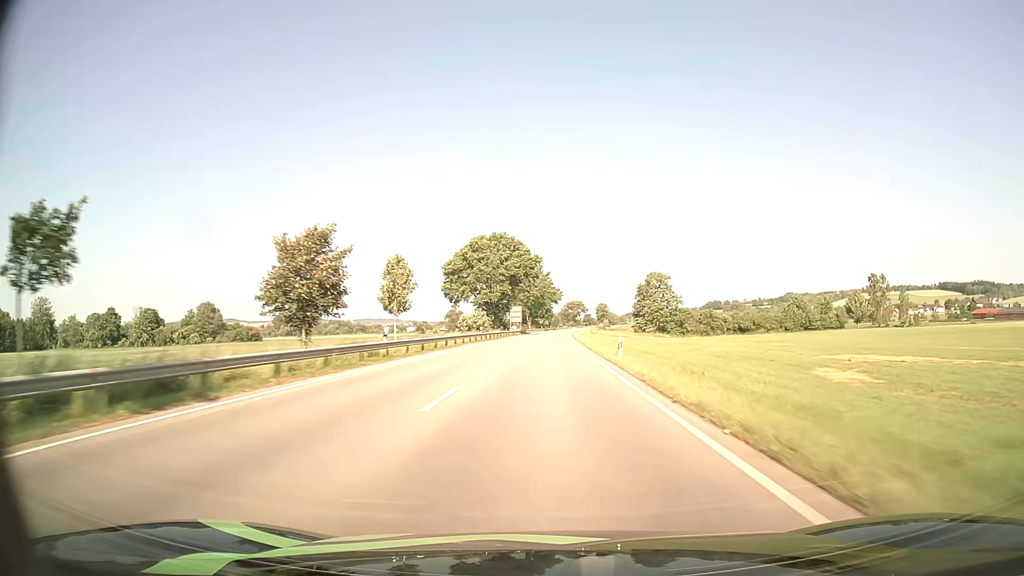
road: primary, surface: asphalt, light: Day
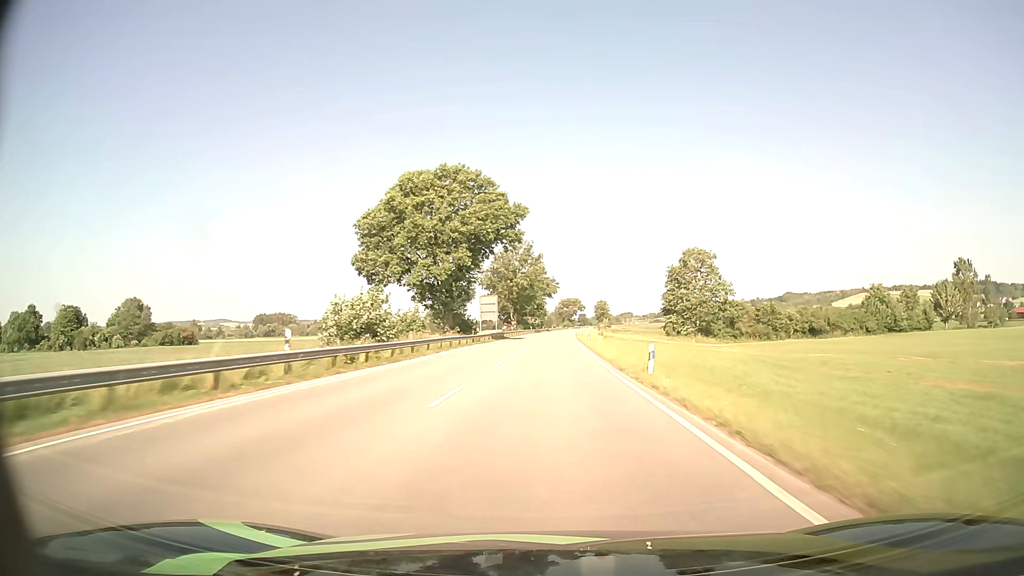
(+0.2, +47.5) m; 0°
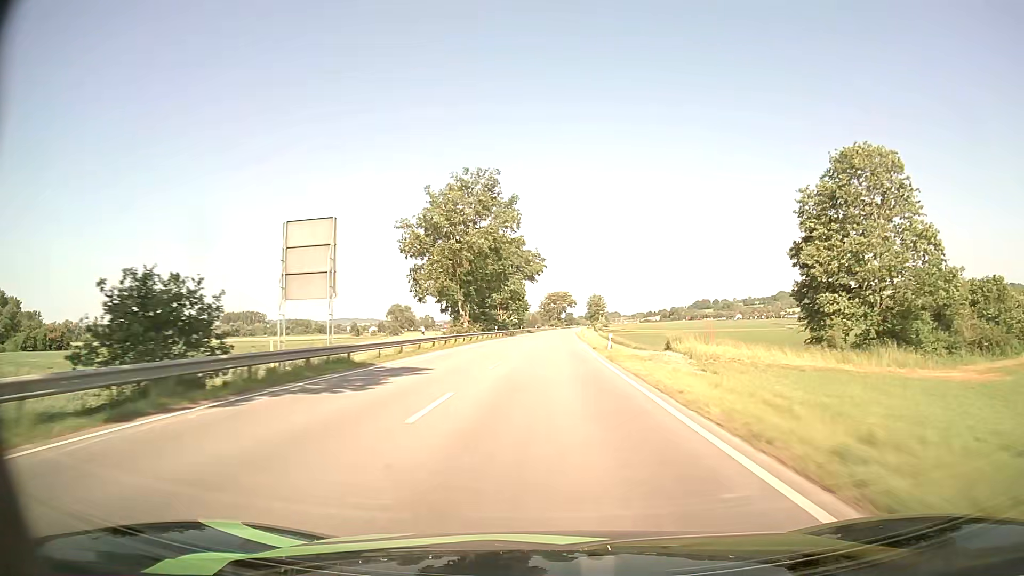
(+0.6, +62.4) m; +1°
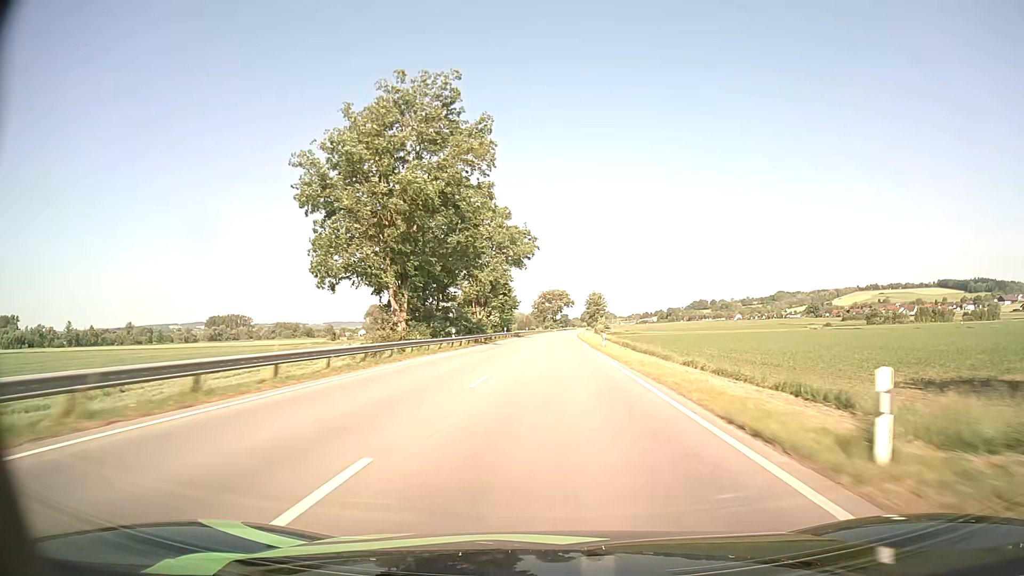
(0.0, +30.8) m; 0°
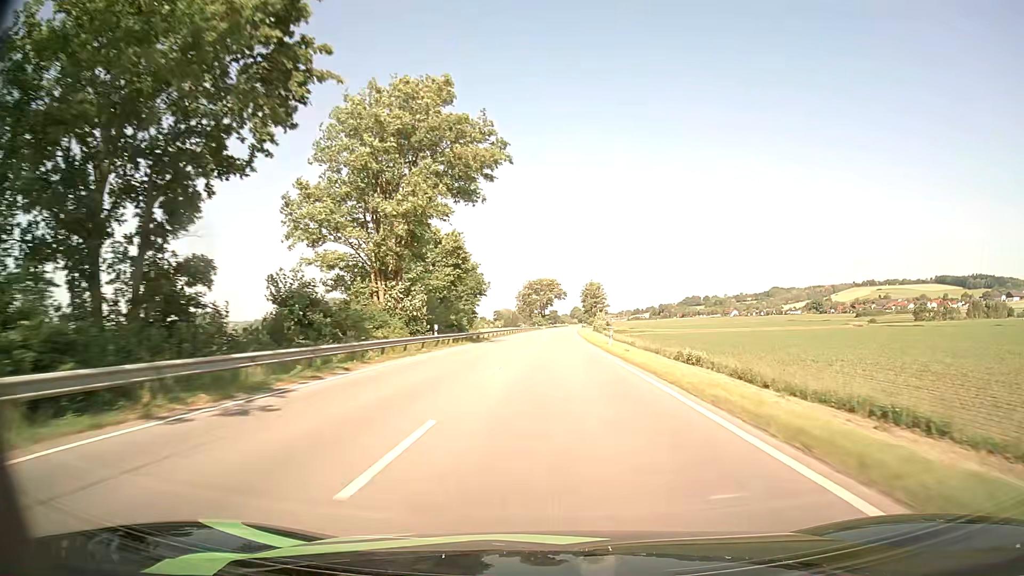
(+0.3, +45.8) m; +1°
(0, +10) (0, +20) (0, +30) (0, +40) (+1, +50) (+1, +60) (+1, +70) (+1, +80) (+2, +90) (+2, +100) m
